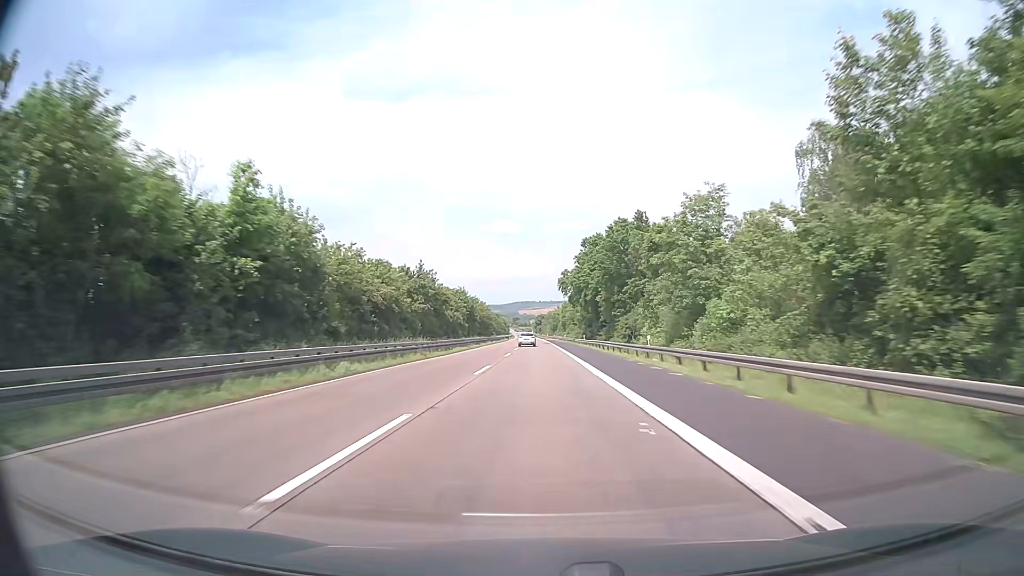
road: motorway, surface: asphalt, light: Day
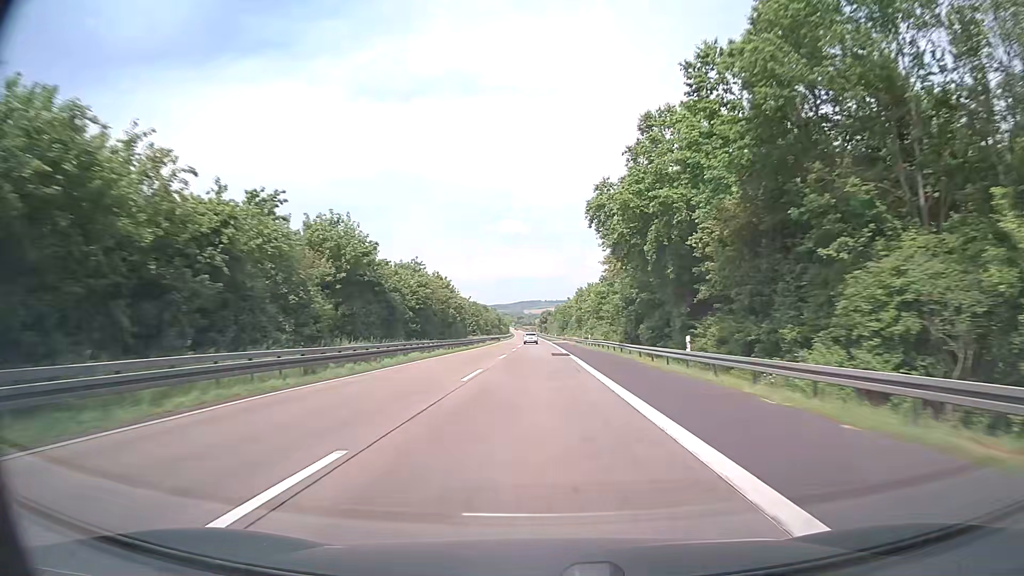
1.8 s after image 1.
(-0.2, +57.2) m; 0°
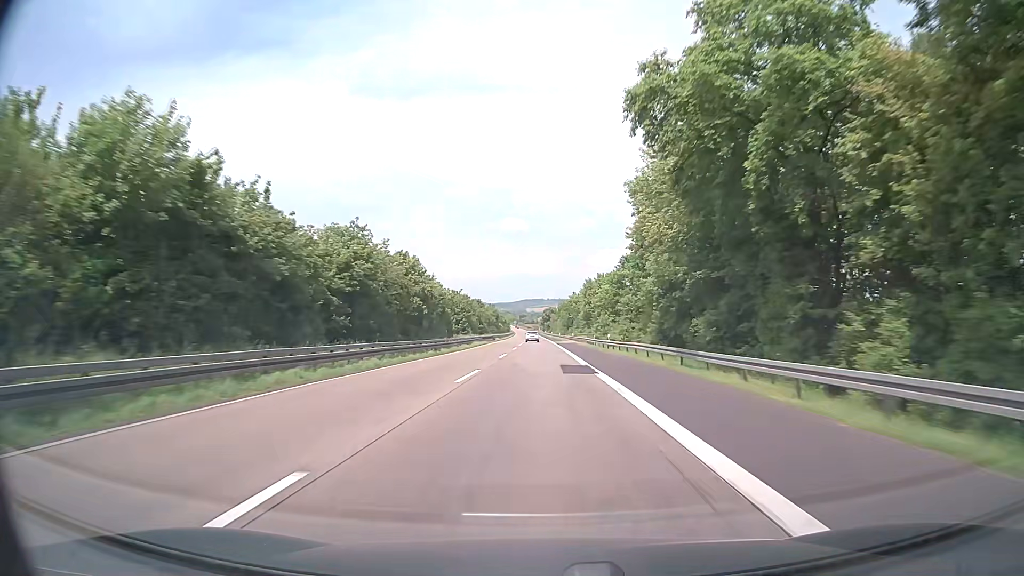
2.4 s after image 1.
(-0.1, +19.1) m; 0°
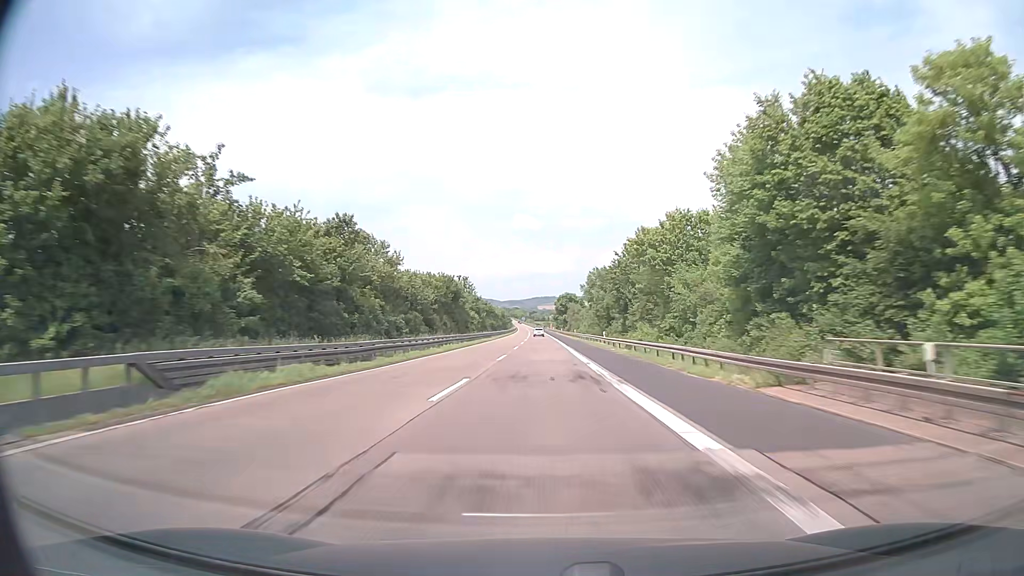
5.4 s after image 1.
(-0.5, +95.3) m; -1°
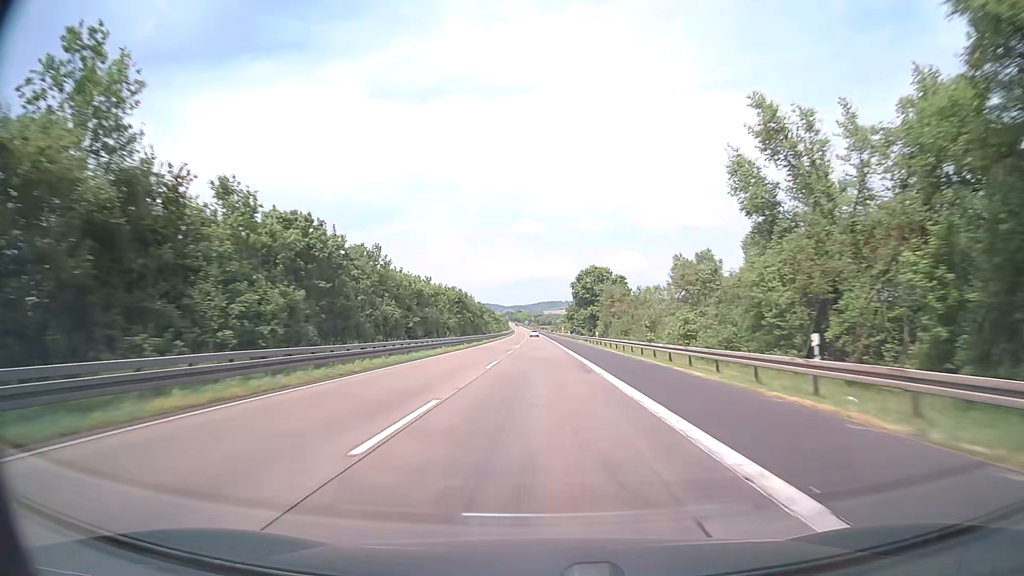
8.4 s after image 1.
(-0.3, +95.1) m; 0°
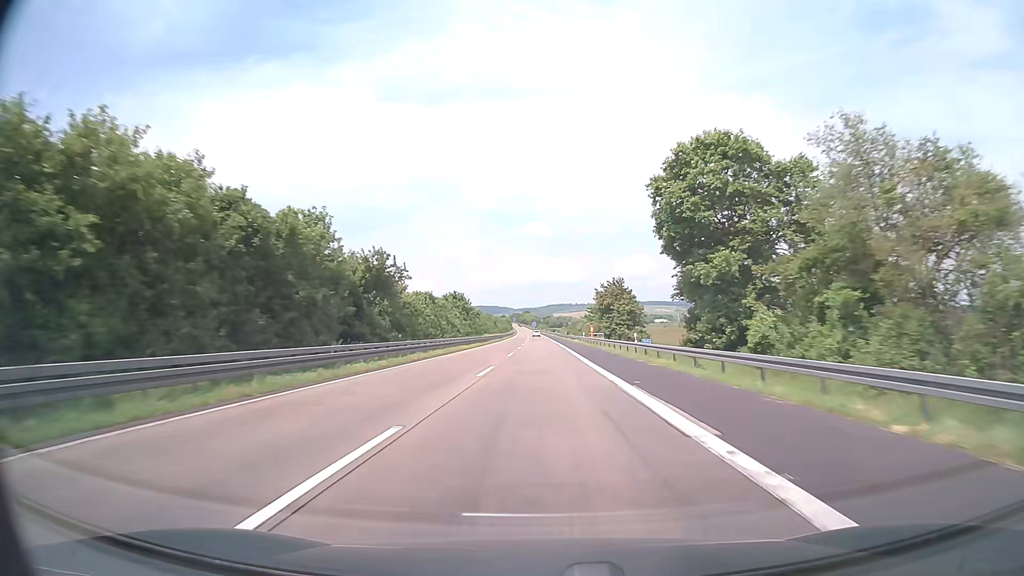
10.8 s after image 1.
(-0.6, +76.0) m; -1°
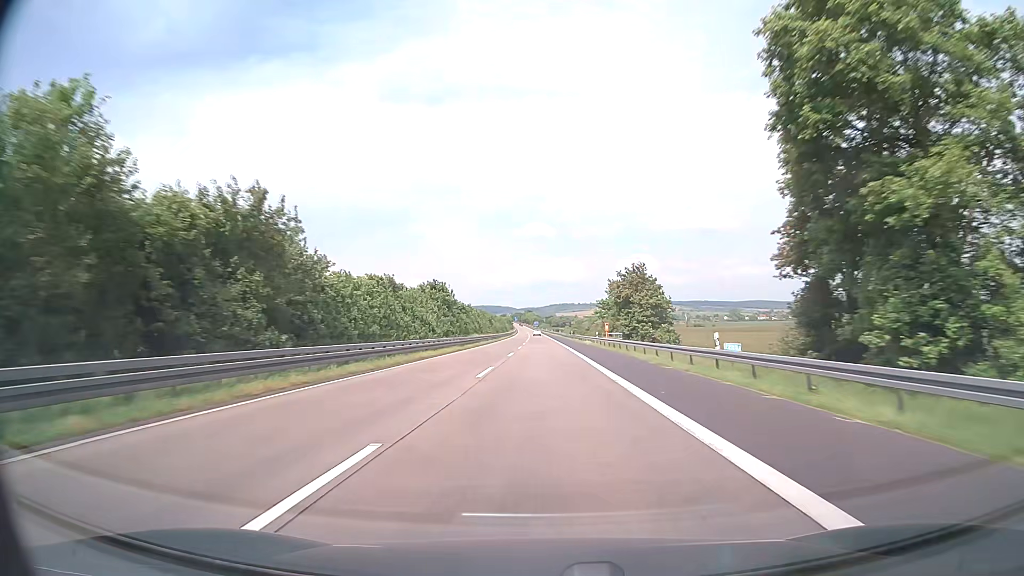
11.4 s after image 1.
(0.0, +19.0) m; 0°
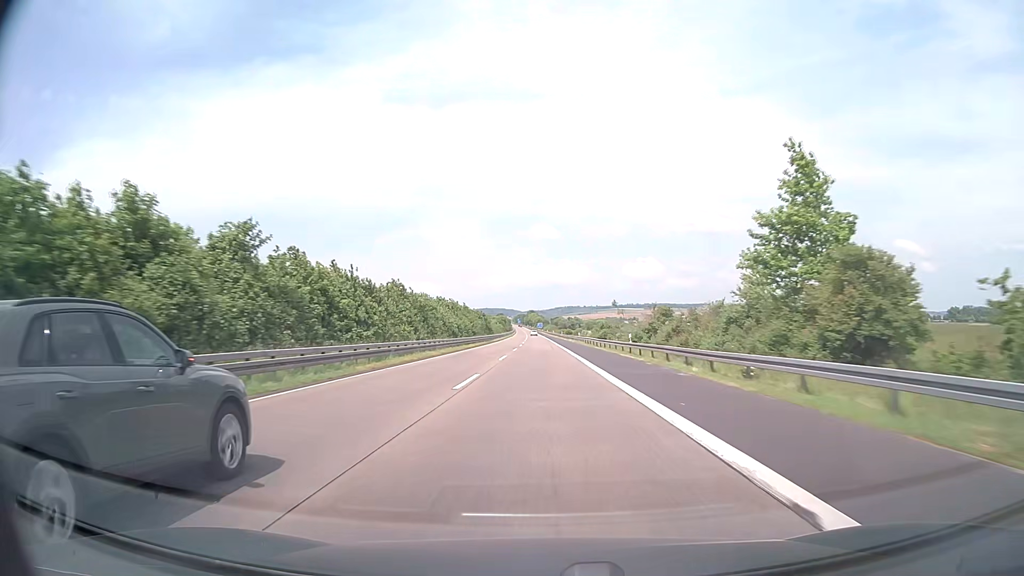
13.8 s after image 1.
(-0.2, +75.9) m; 0°
(0, +10) (0, +20) (0, +30) (0, +40) (0, +50) (0, +60) (0, +70) (-1, +80) (-1, +90) (-1, +100) m
